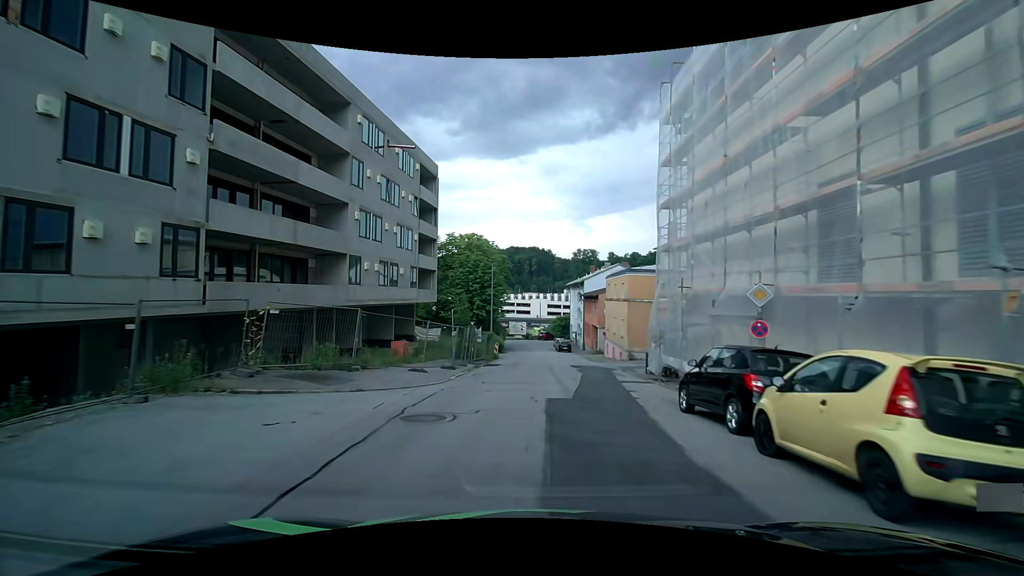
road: residential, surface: asphalt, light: Day
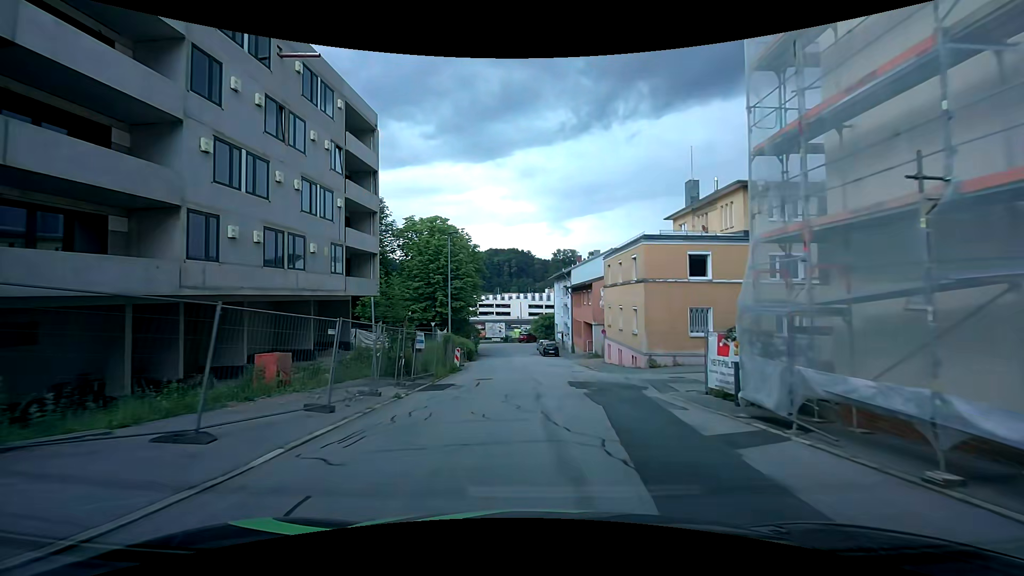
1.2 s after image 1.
(+0.4, +12.3) m; +2°
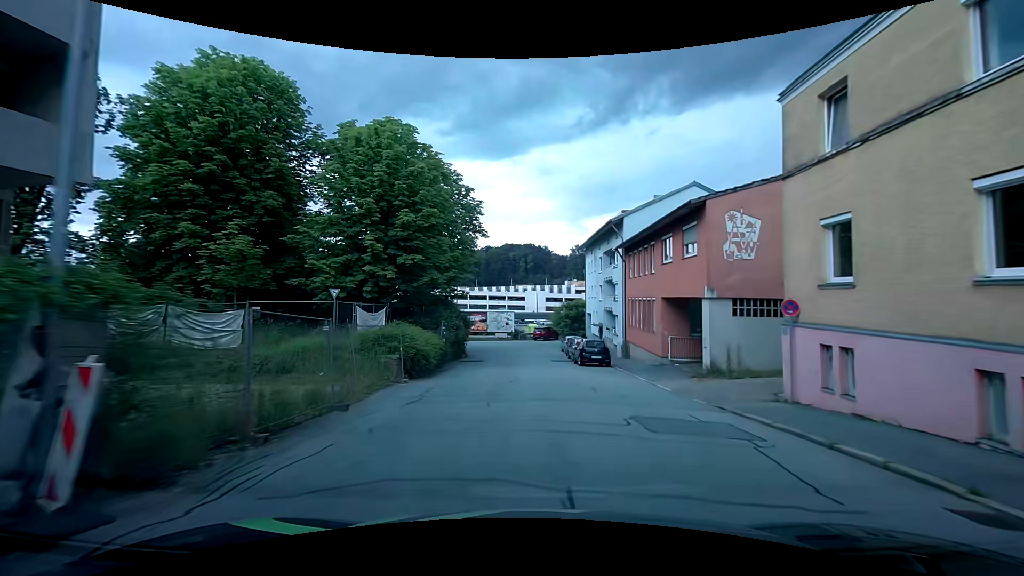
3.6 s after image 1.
(-0.1, +25.4) m; -1°
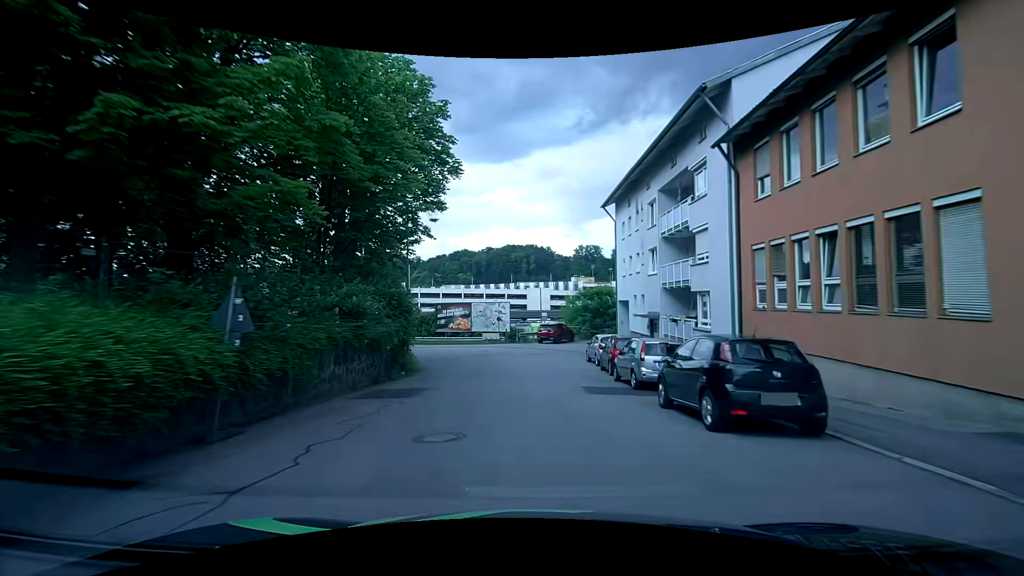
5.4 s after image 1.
(-0.2, +19.4) m; -1°
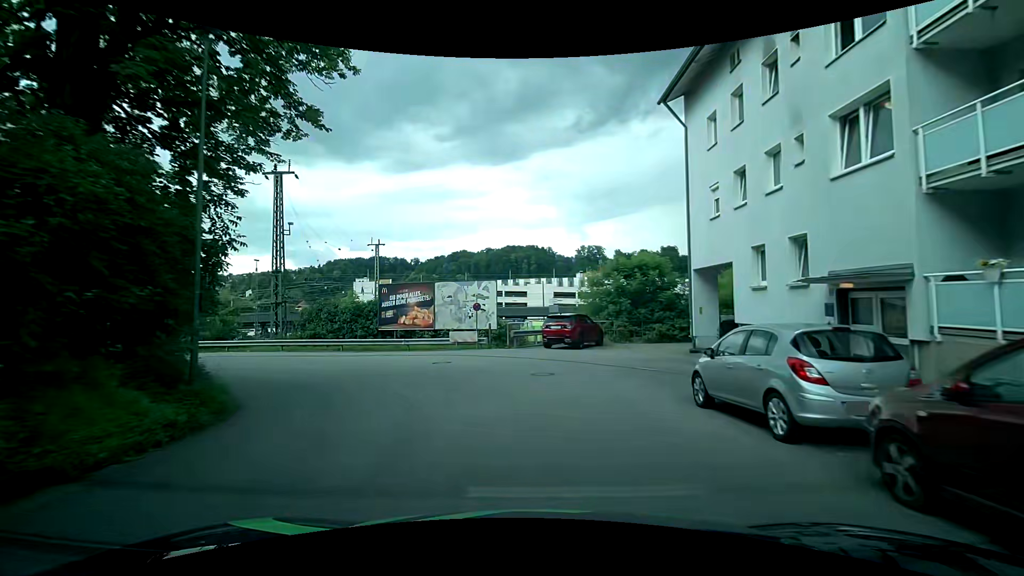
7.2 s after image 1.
(+0.1, +17.2) m; +1°
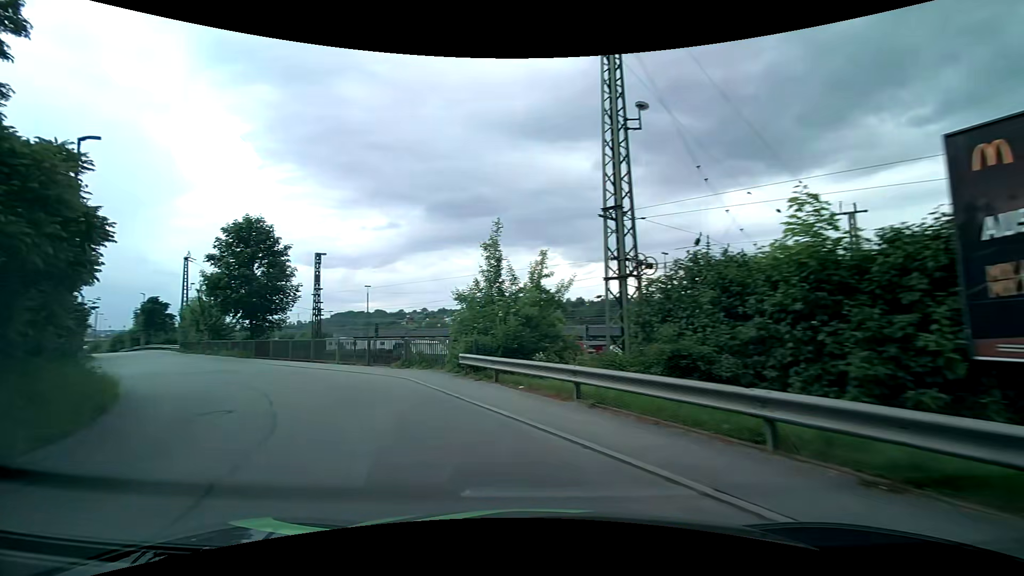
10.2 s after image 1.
(-6.5, +21.6) m; -49°
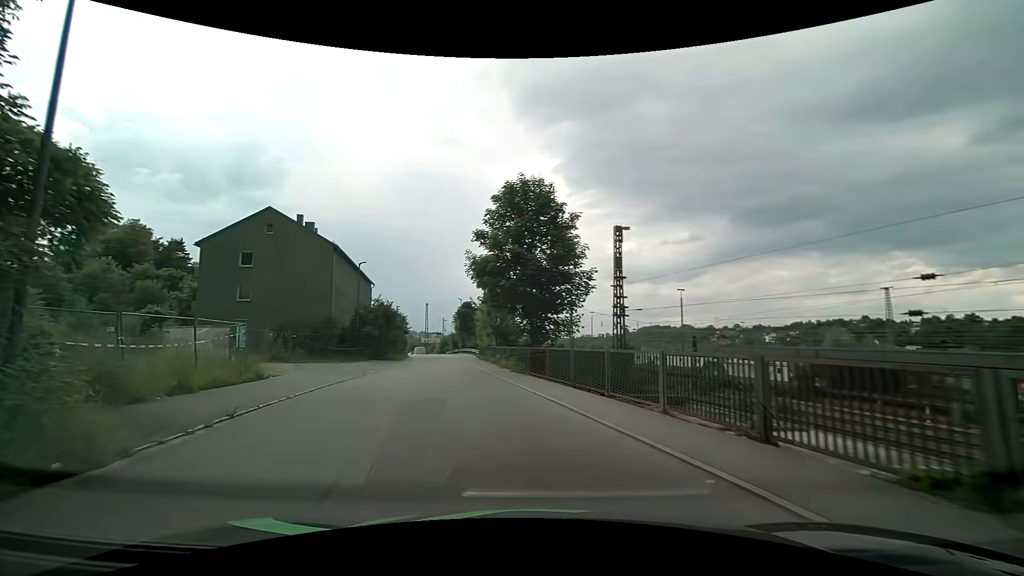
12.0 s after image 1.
(-4.8, +13.9) m; -34°
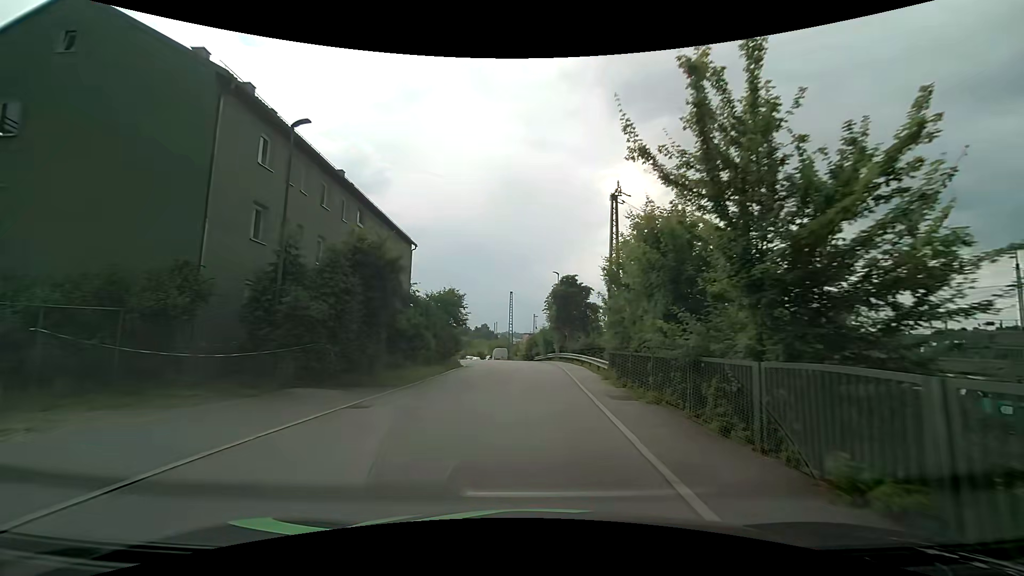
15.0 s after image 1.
(-4.0, +28.8) m; -11°
(0, +10) (0, +20) (0, +30) (-1, +40) (-5, +49) (-12, +56) (-20, +61) (-29, +67) (-37, +72) (-45, +79) m
